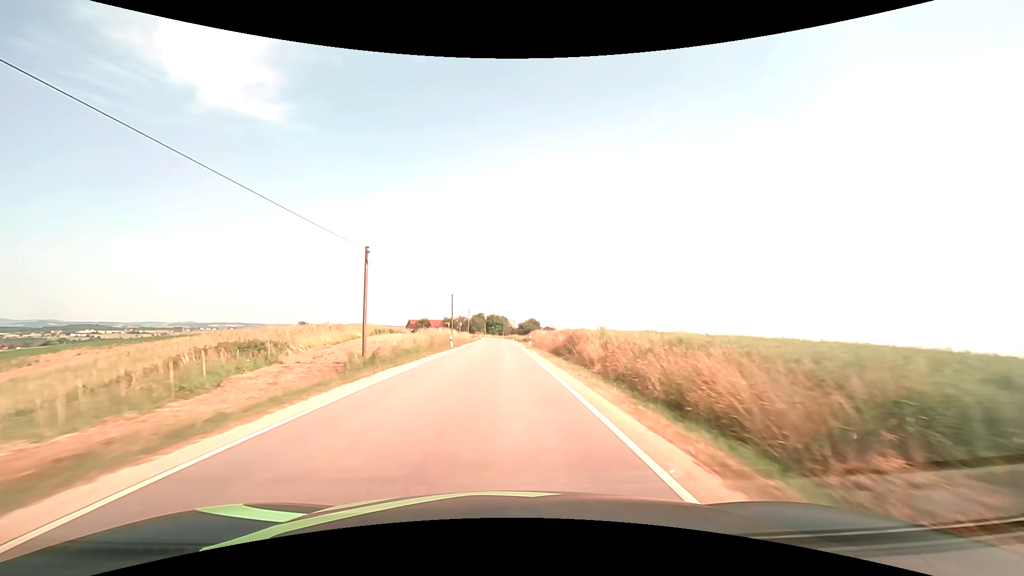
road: tertiary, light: Day
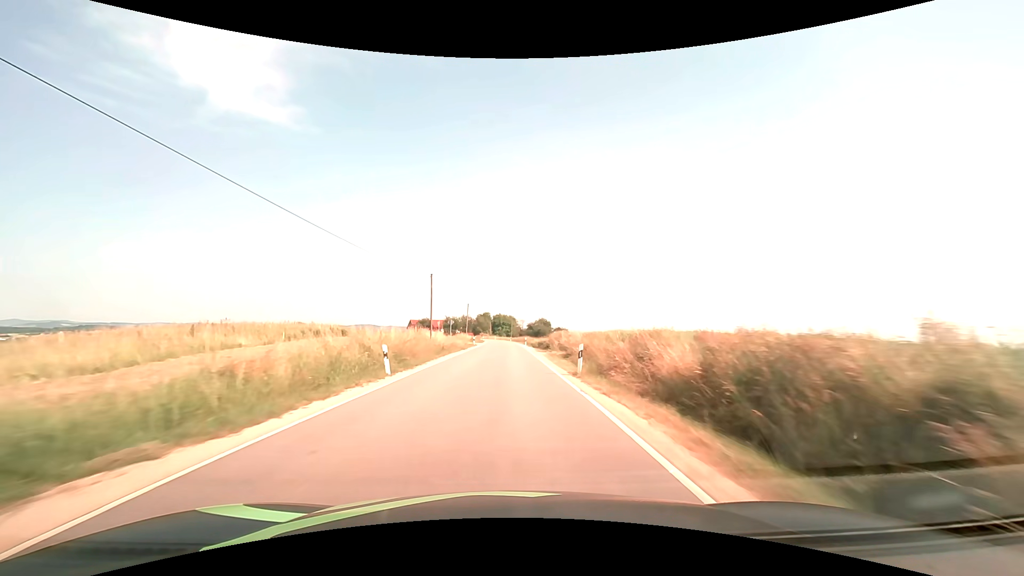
(-0.3, +24.4) m; -1°
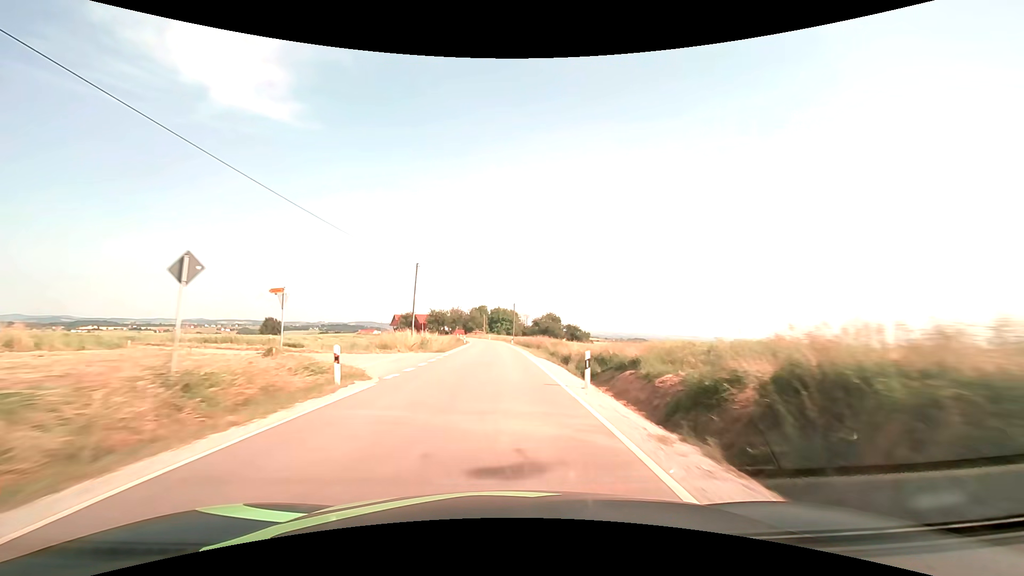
(+0.4, +49.2) m; 0°
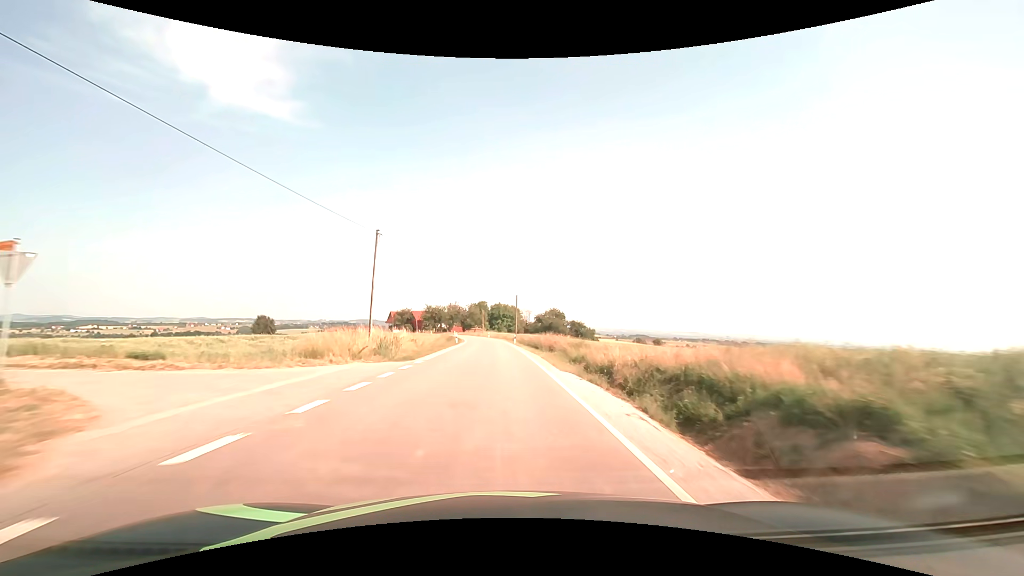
(0.0, +12.3) m; 0°
